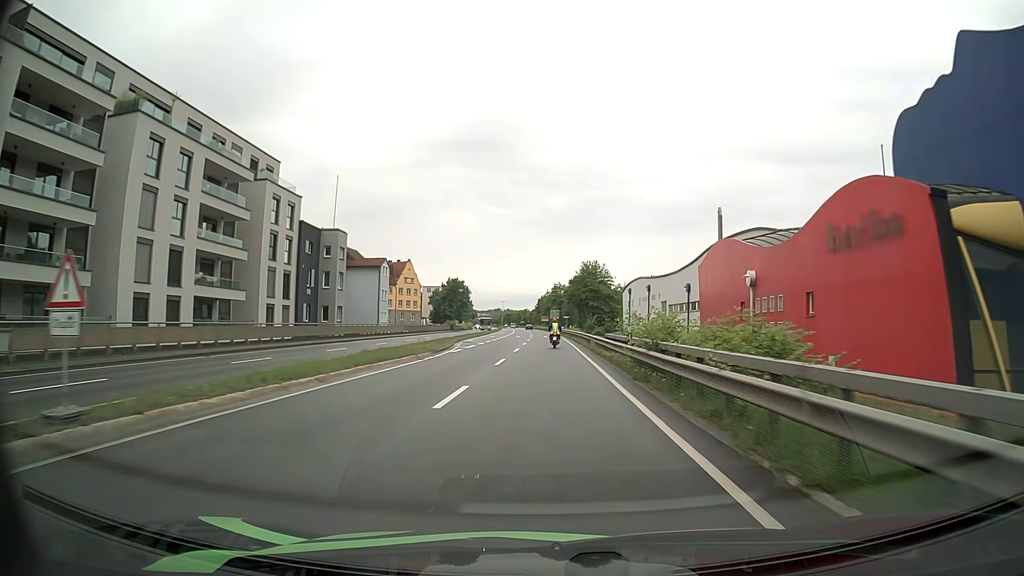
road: primary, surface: asphalt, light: Day
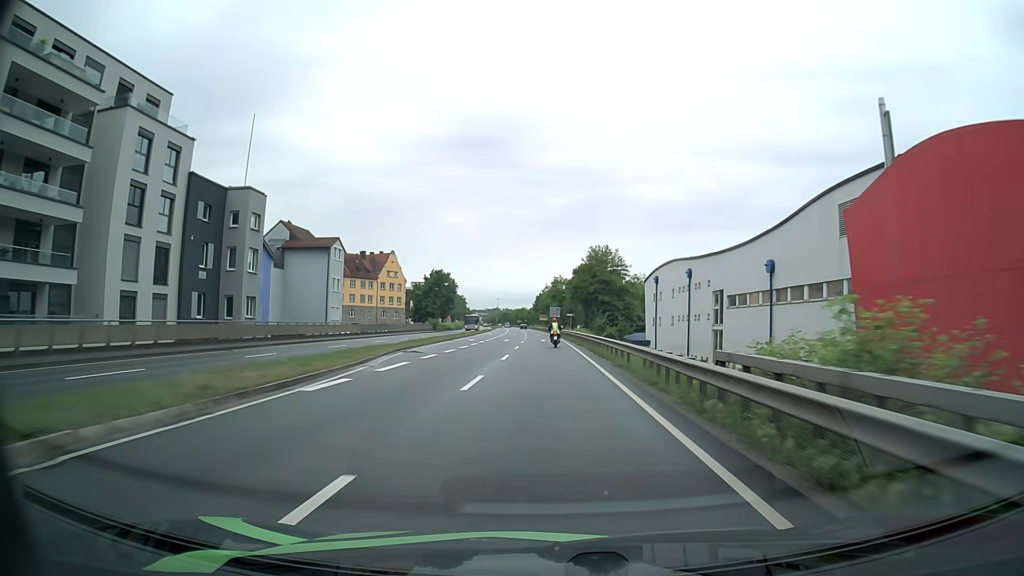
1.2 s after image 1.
(+0.1, +21.1) m; 0°
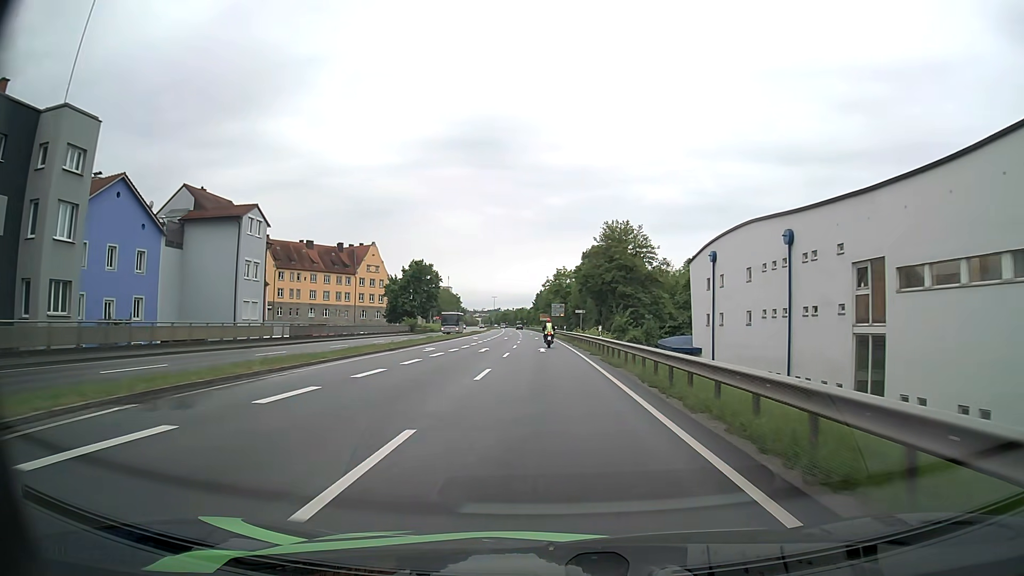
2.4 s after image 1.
(0.0, +21.5) m; 0°
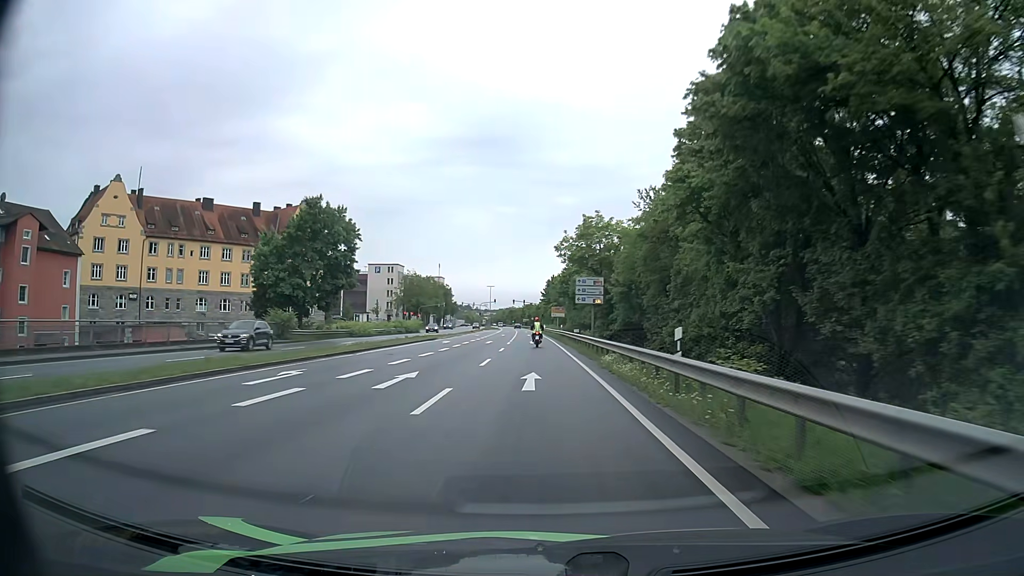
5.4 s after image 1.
(-0.6, +54.7) m; -1°
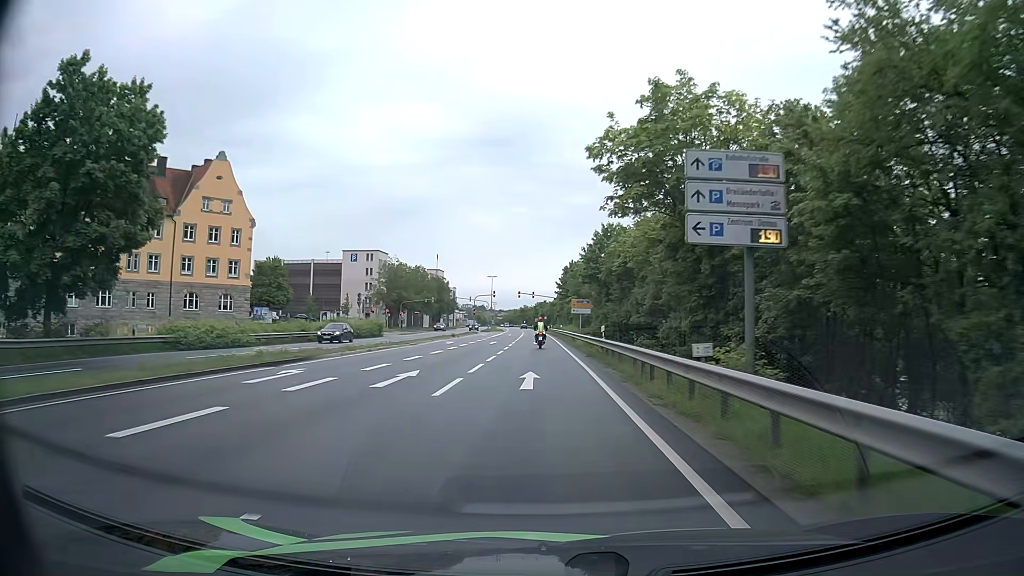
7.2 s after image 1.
(-0.2, +33.8) m; -1°
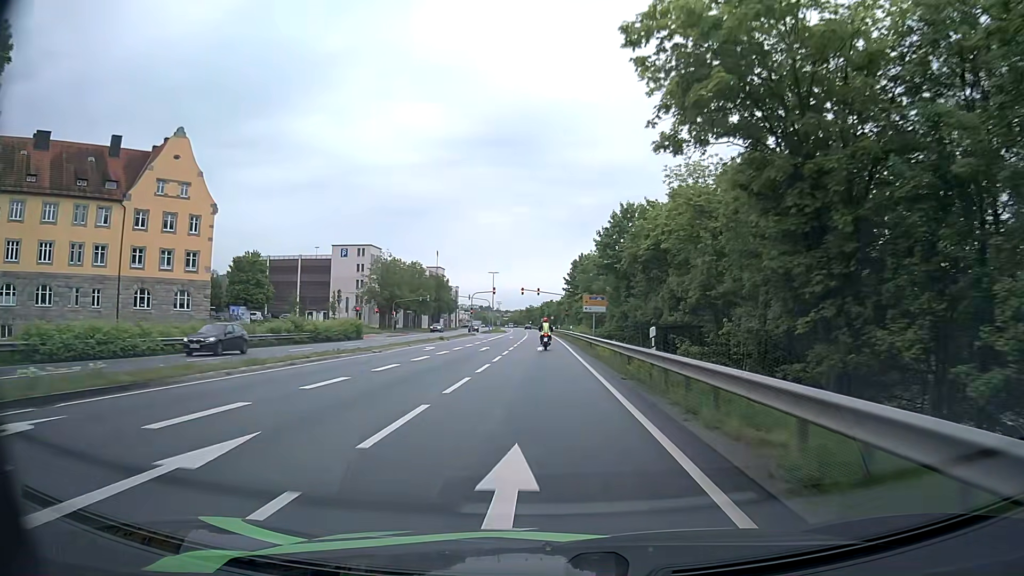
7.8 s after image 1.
(0.0, +11.4) m; 0°
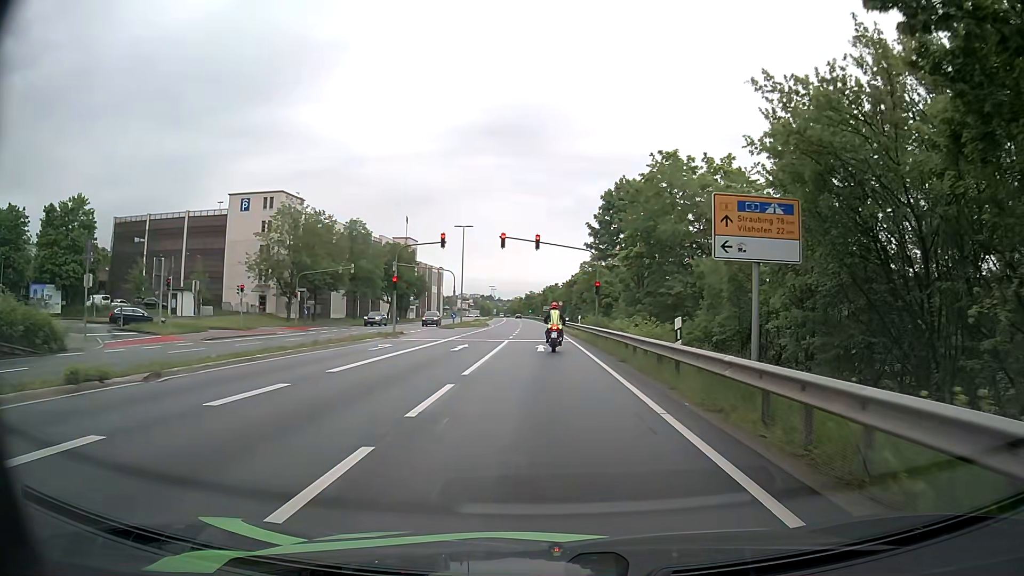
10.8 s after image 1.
(-0.3, +45.3) m; 0°
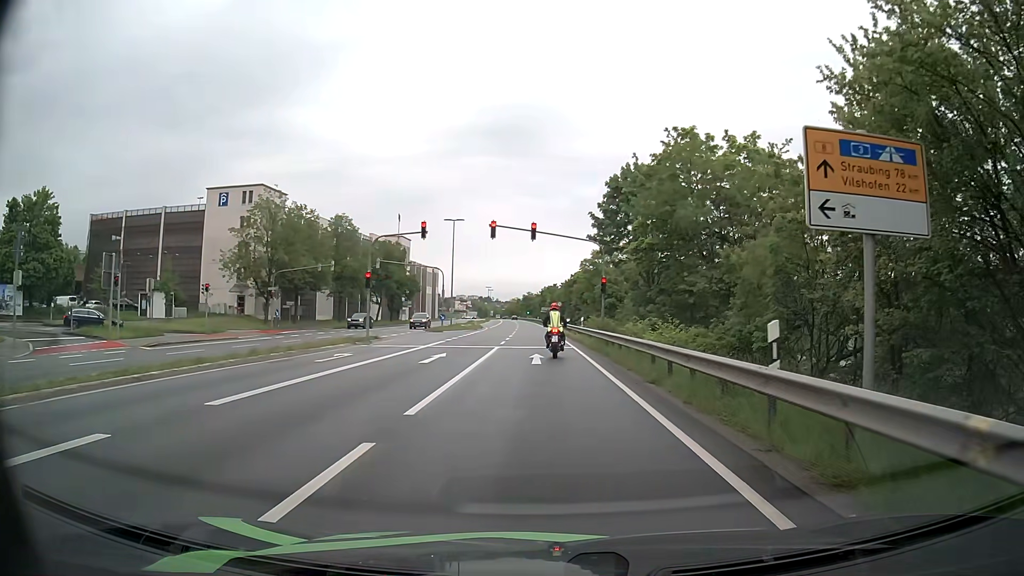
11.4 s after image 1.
(0.0, +5.5) m; 0°
